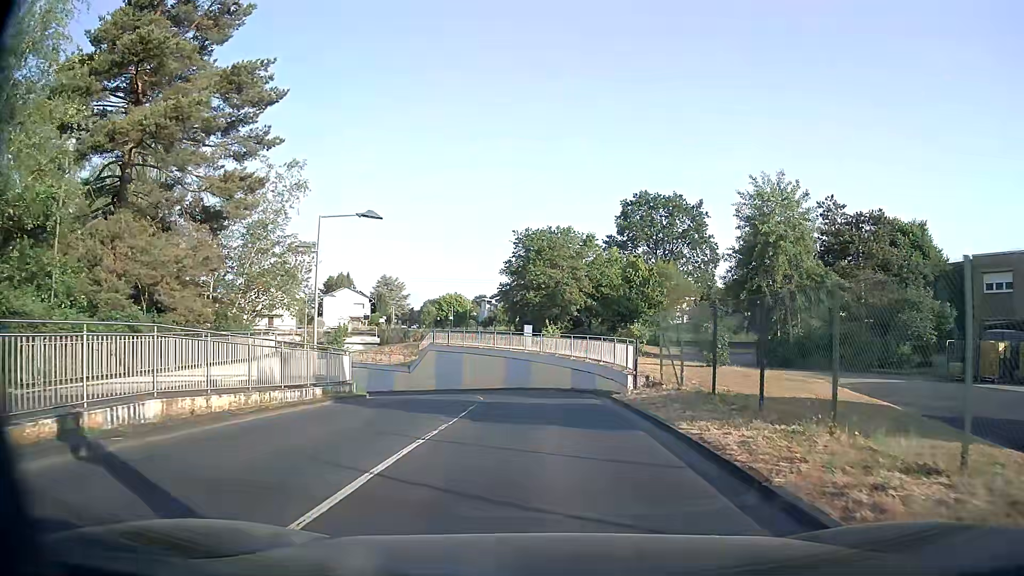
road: residential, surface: asphalt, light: Day
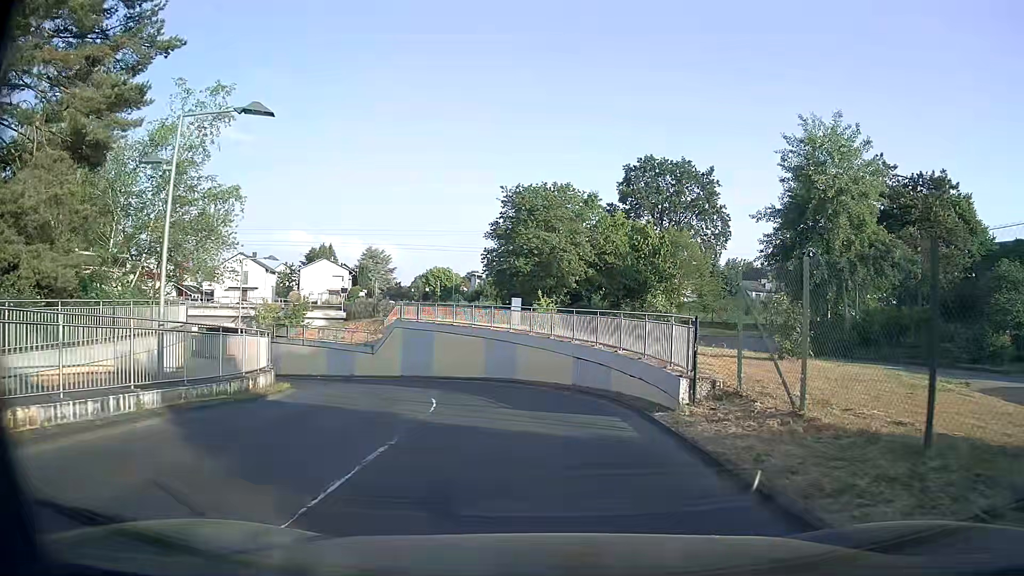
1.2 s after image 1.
(+0.1, +8.6) m; +1°
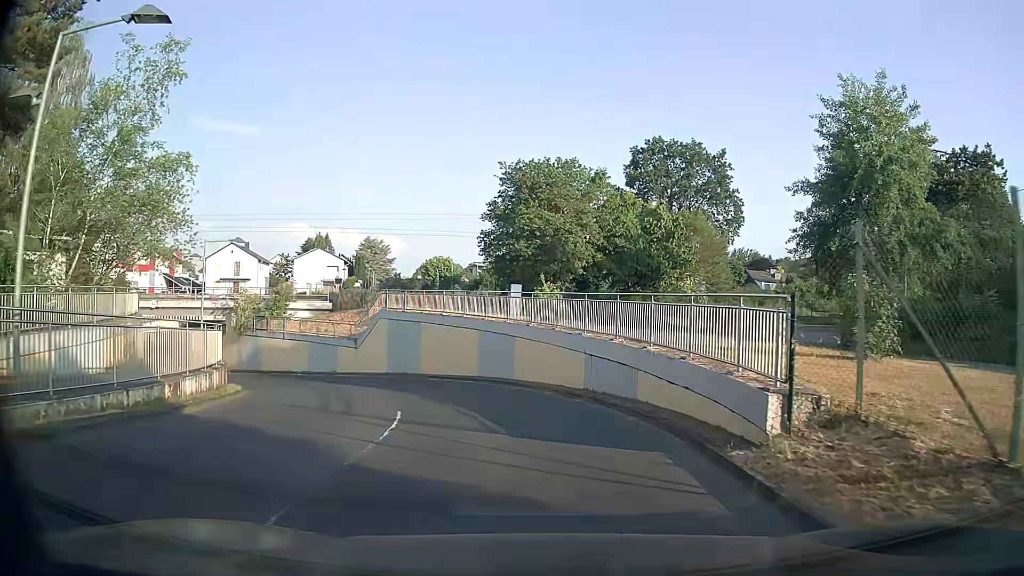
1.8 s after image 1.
(0.0, +4.4) m; 0°
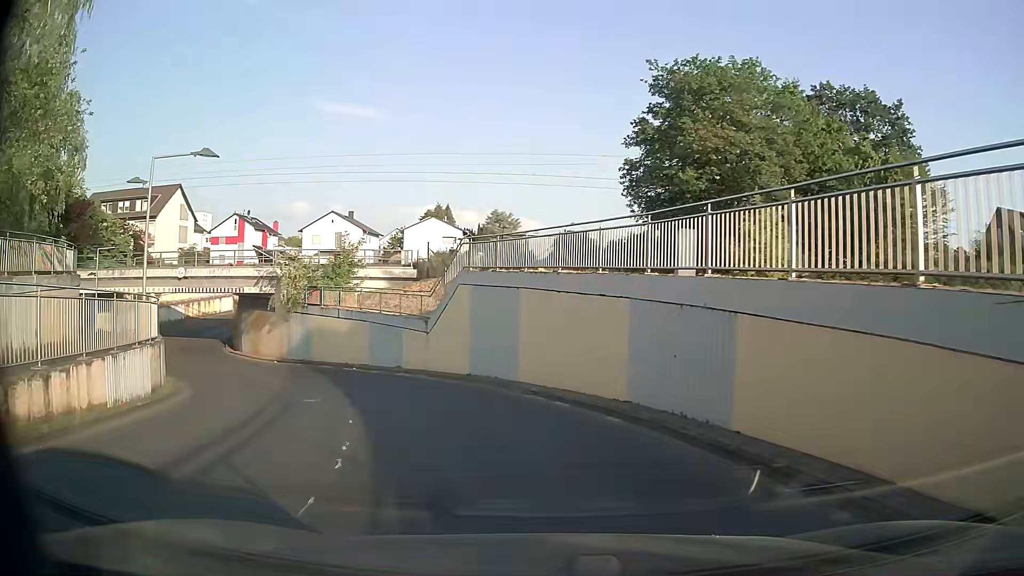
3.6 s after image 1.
(-1.2, +13.8) m; -12°
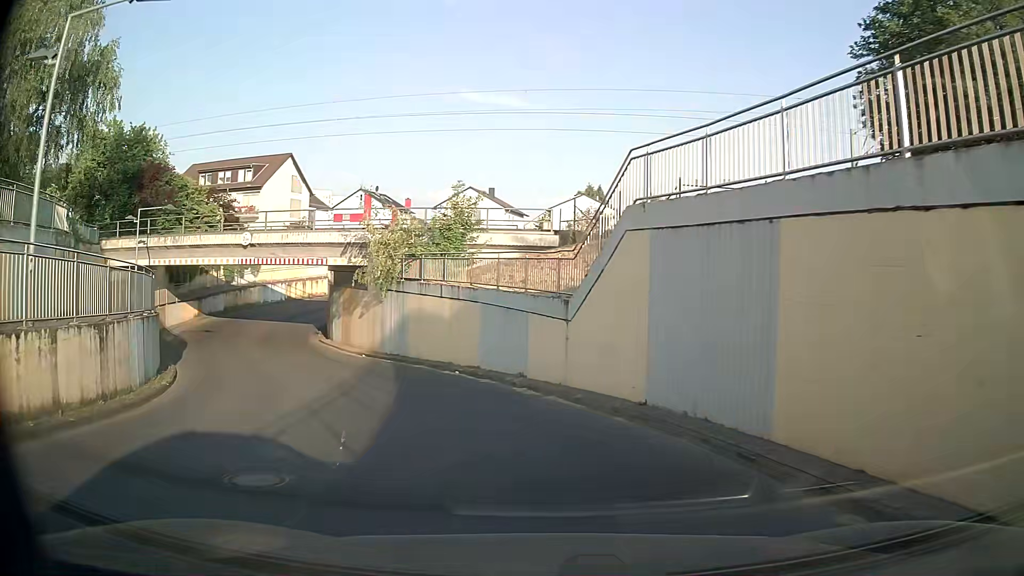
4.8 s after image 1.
(-1.1, +9.8) m; -13°
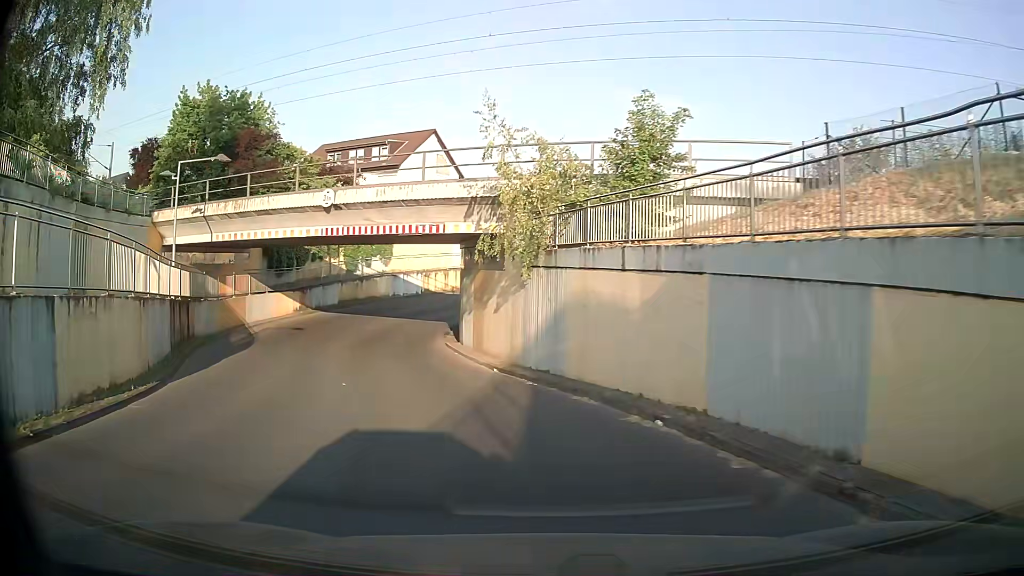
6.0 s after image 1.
(-1.2, +10.1) m; -14°
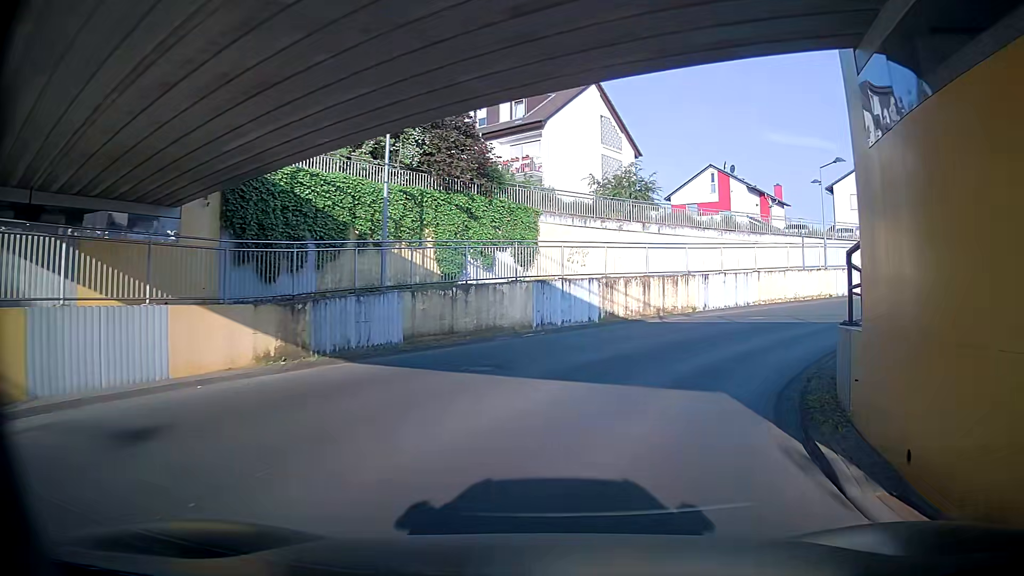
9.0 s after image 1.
(-5.2, +23.9) m; -15°
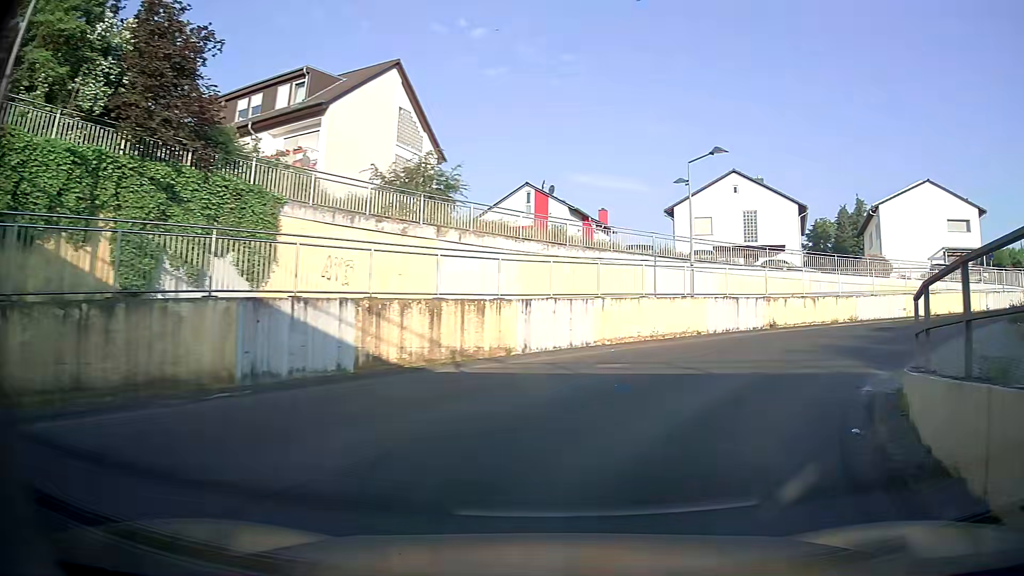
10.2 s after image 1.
(+0.8, +9.1) m; +16°
(+2, +10) (+9, +17) (+18, +21) (+28, +21) (+37, +25) (+43, +33) (+47, +42) (+51, +52) (+55, +61) (+60, +70) m
